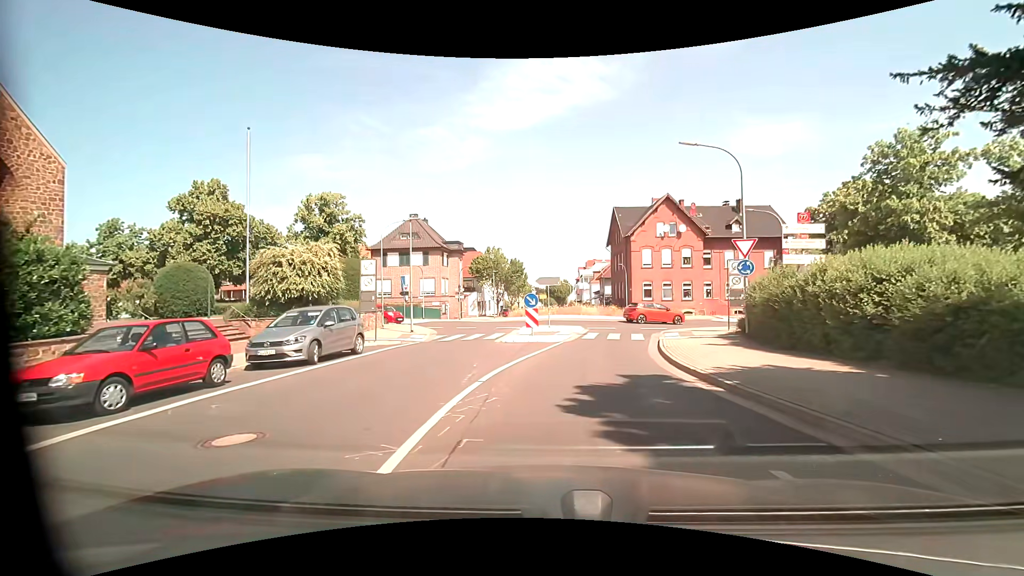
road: residential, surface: asphalt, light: Day
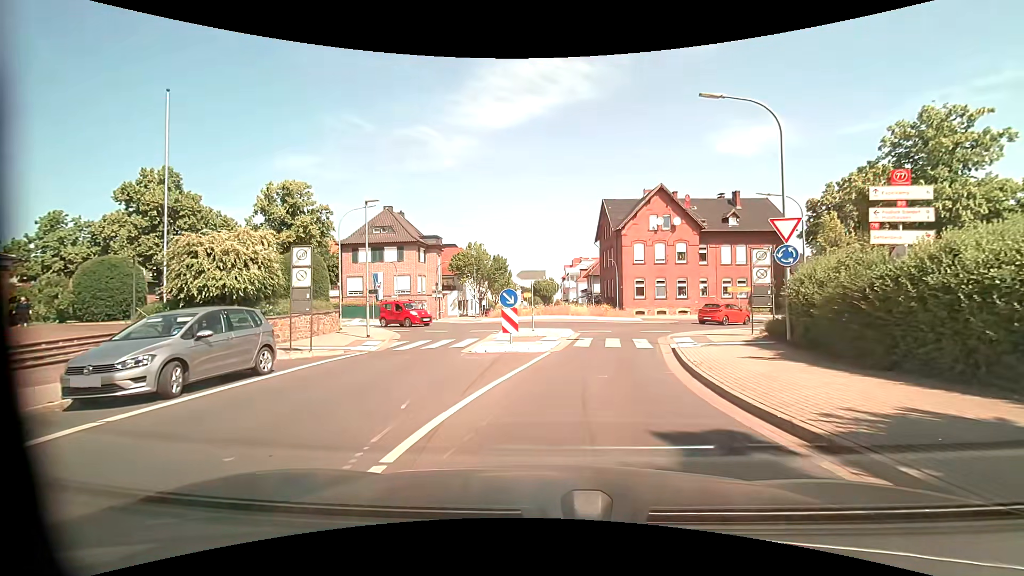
(0.0, +4.4) m; +1°
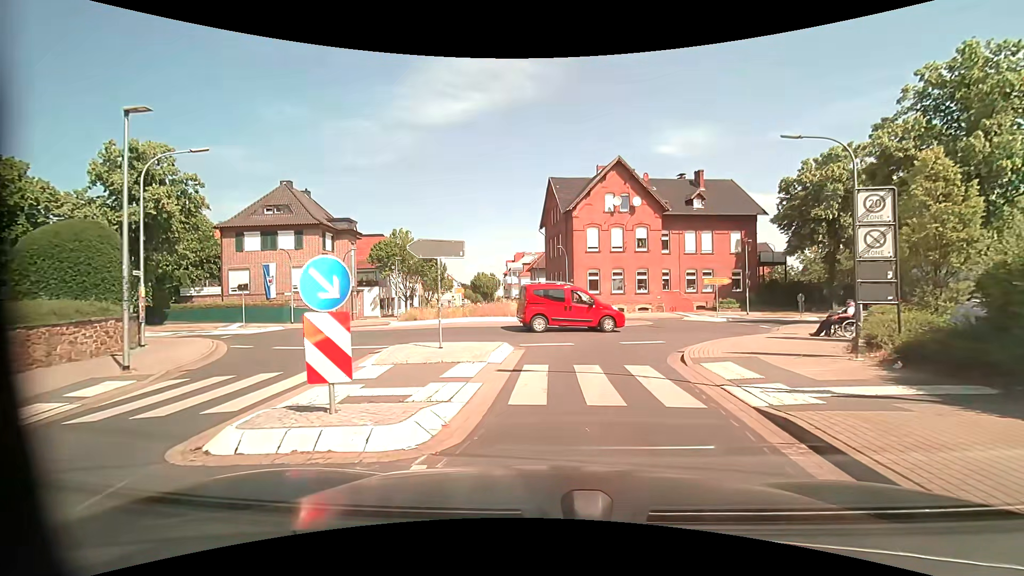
(+0.5, +9.8) m; +7°
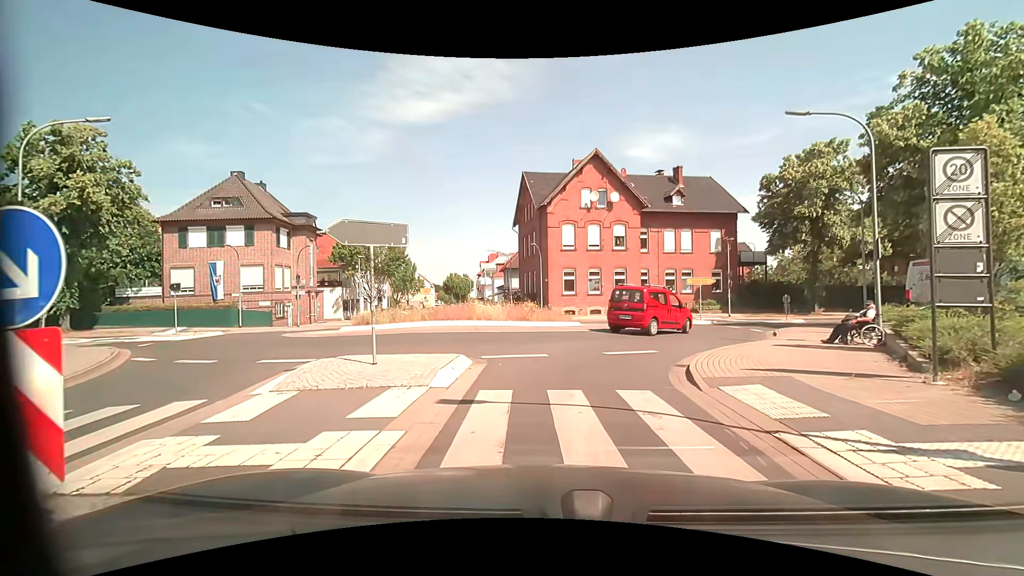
(0.0, +2.8) m; +2°
(0, +10) (+3, +19) (+8, +28) (+15, +35) (+25, +39) (+34, +42) (+43, +46) (+52, +50) (+61, +54) (+71, +58) m
